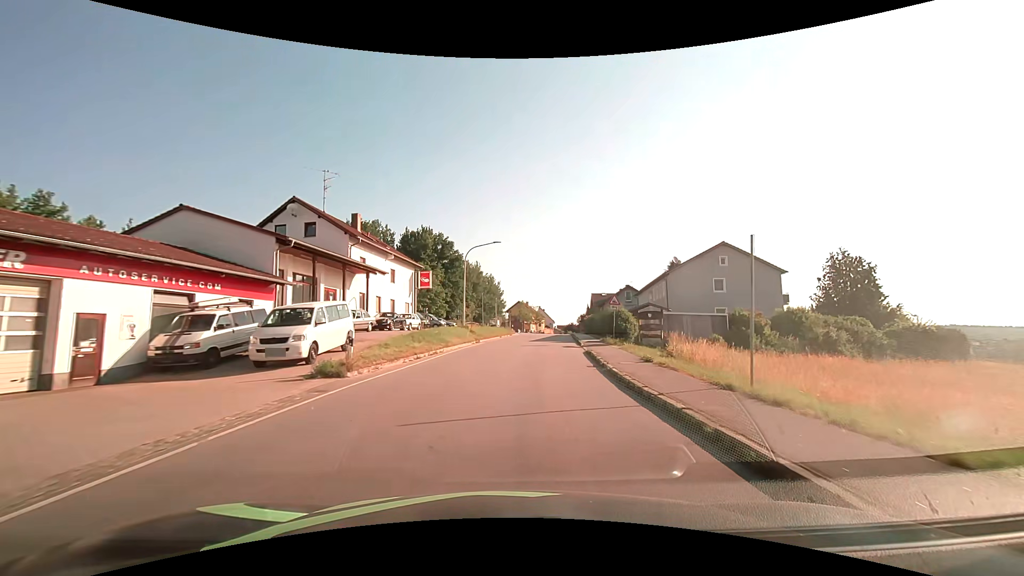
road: tertiary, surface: asphalt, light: Day
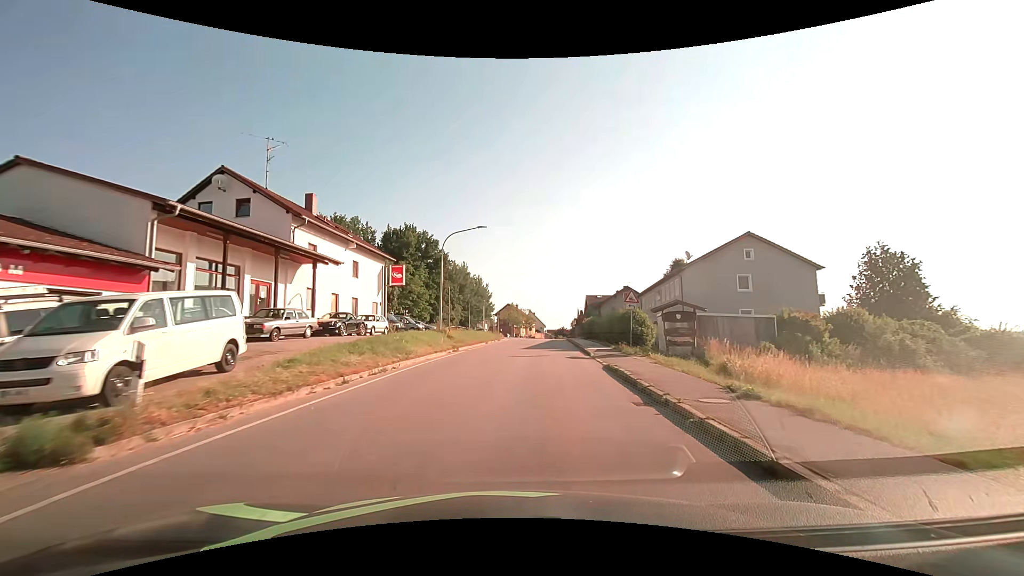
(+0.1, +7.6) m; +1°
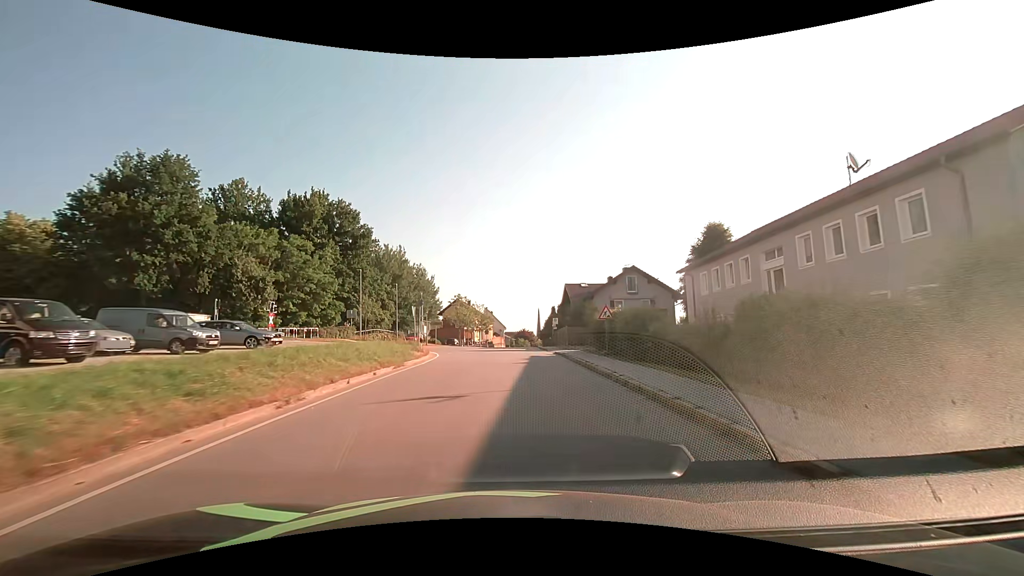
(+1.4, +30.4) m; +5°
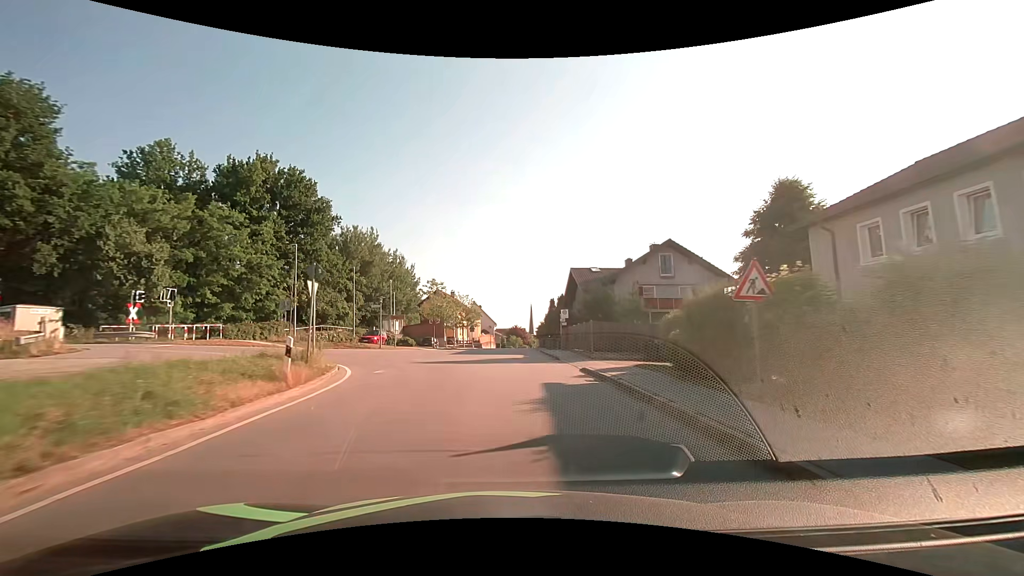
(+0.2, +15.3) m; +1°
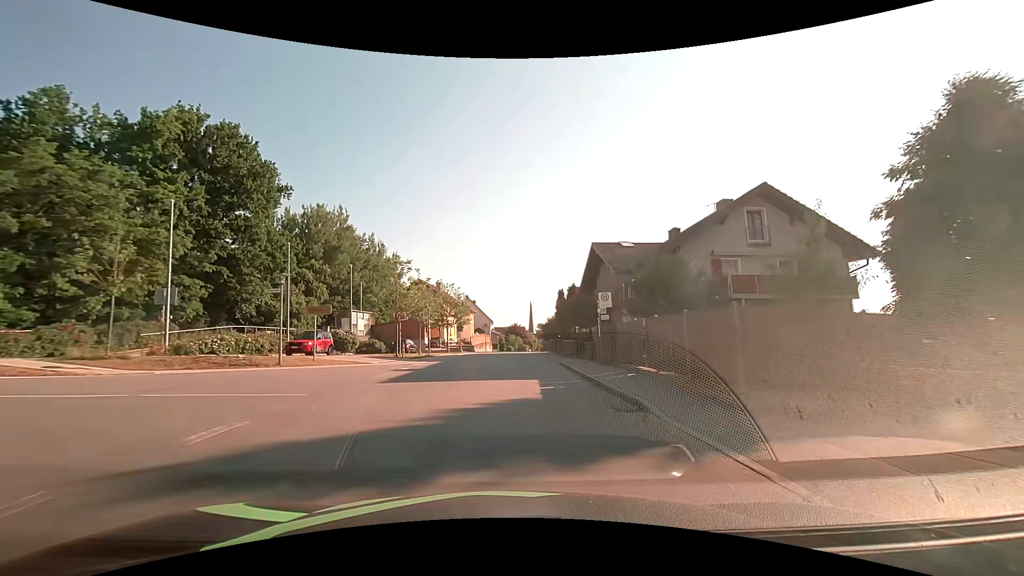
(0.0, +15.5) m; 0°
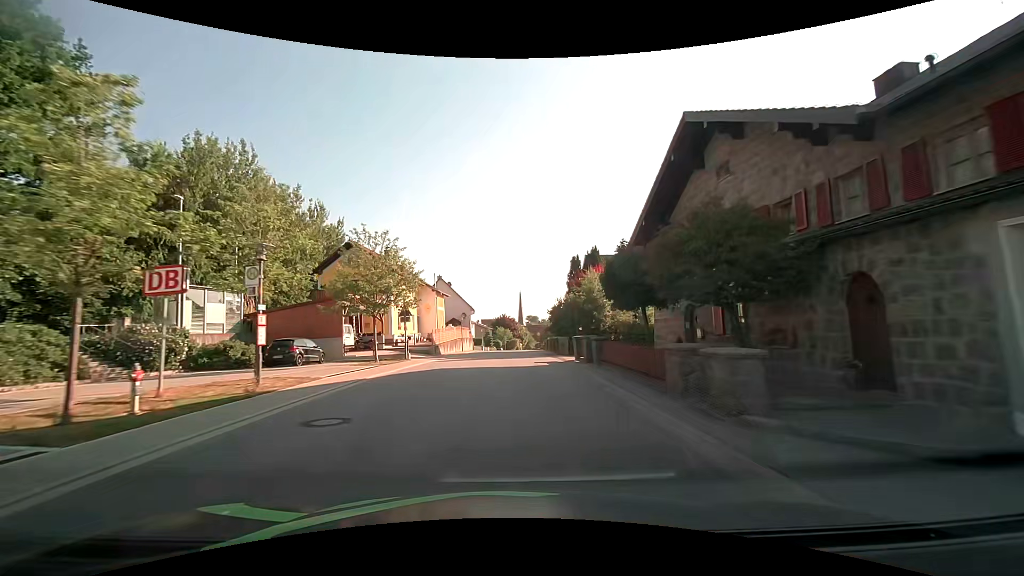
(+0.1, +23.5) m; +1°
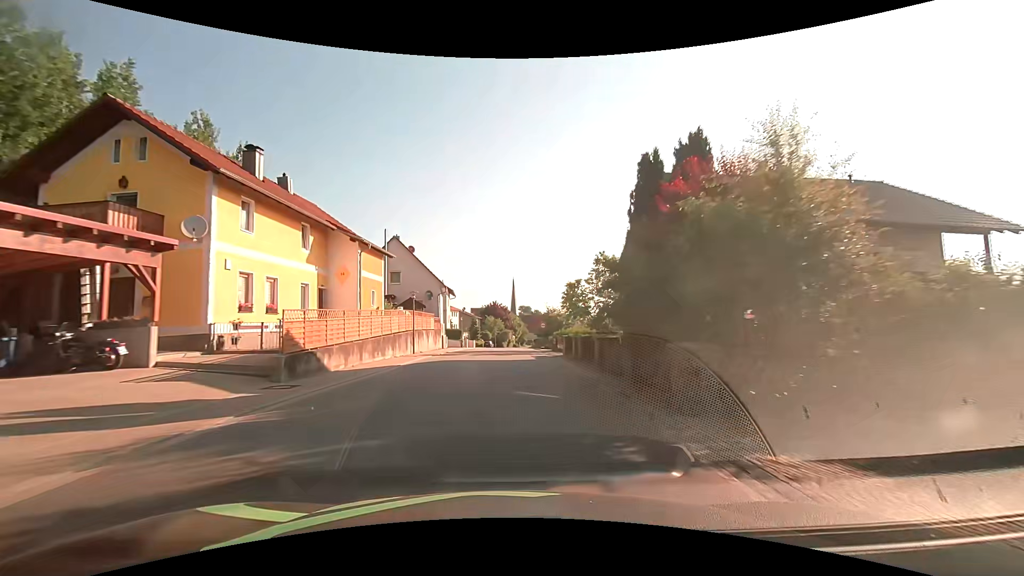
(+0.3, +23.7) m; +1°
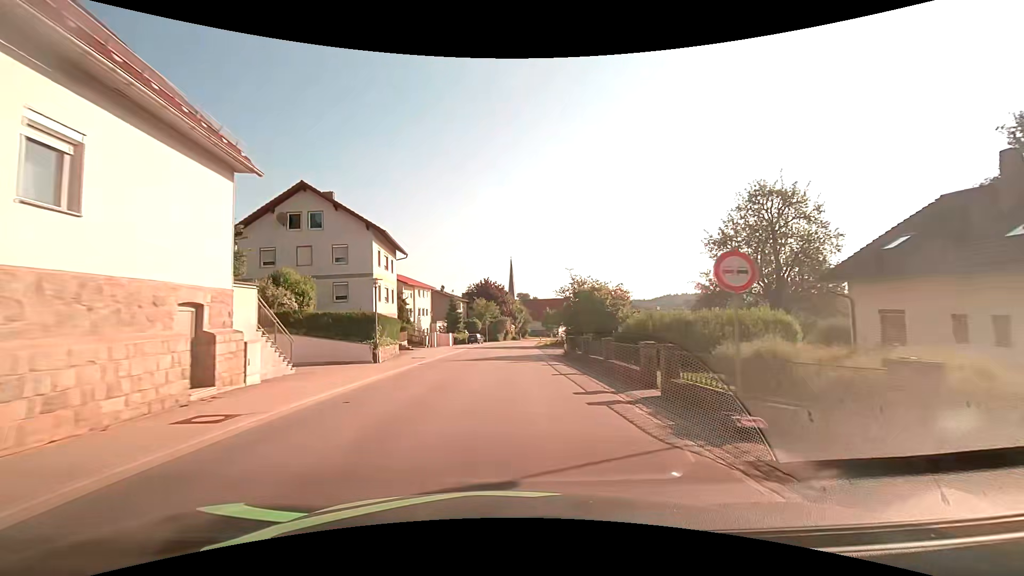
(-0.1, +39.8) m; 0°
(0, +10) (0, +20) (0, +30) (0, +40) (+1, +50) (+1, +60) (+2, +70) (+3, +80) (+4, +90) (+6, +100) m
